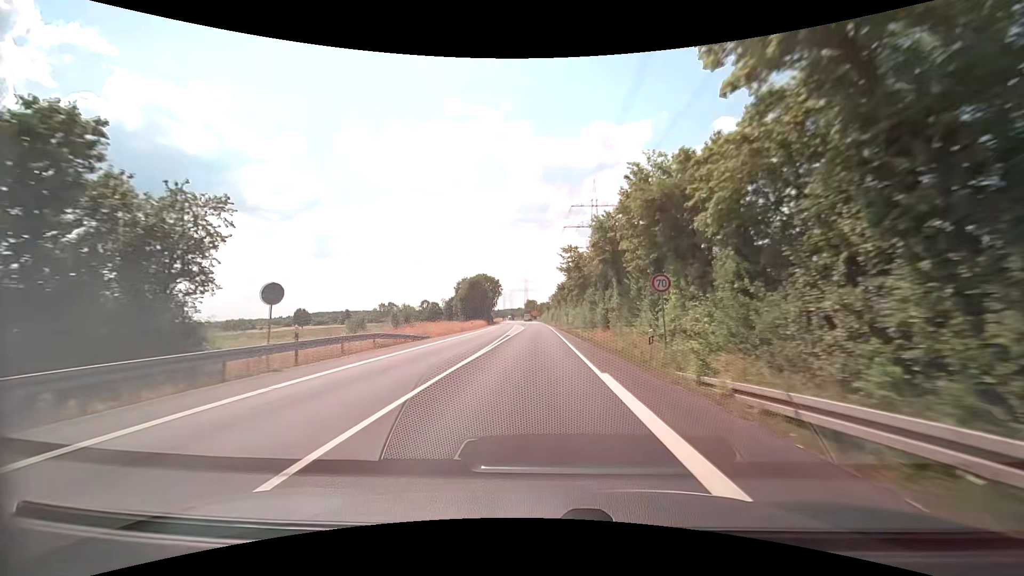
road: secondary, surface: asphalt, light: Day
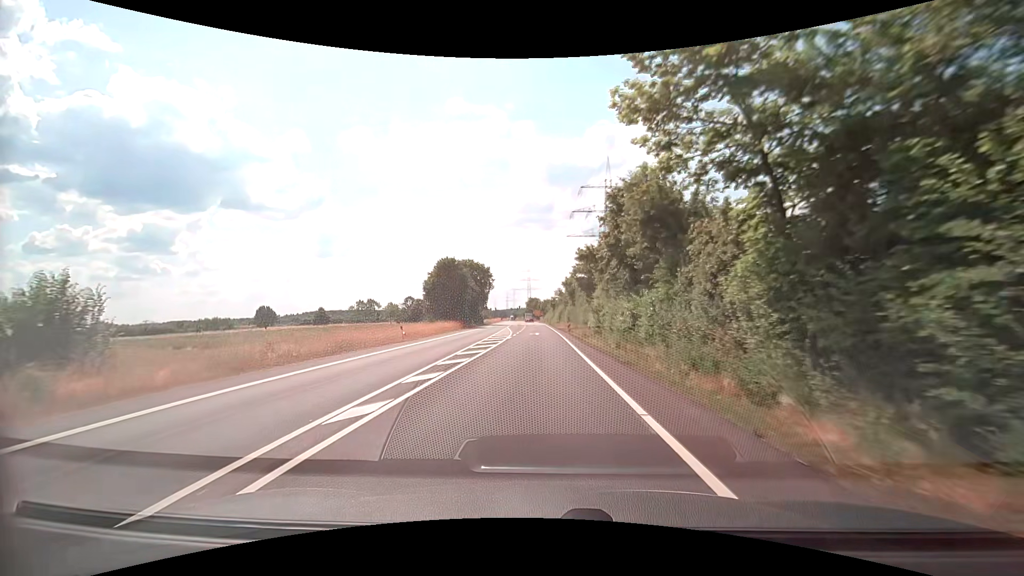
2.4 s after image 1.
(-0.2, +34.9) m; 0°
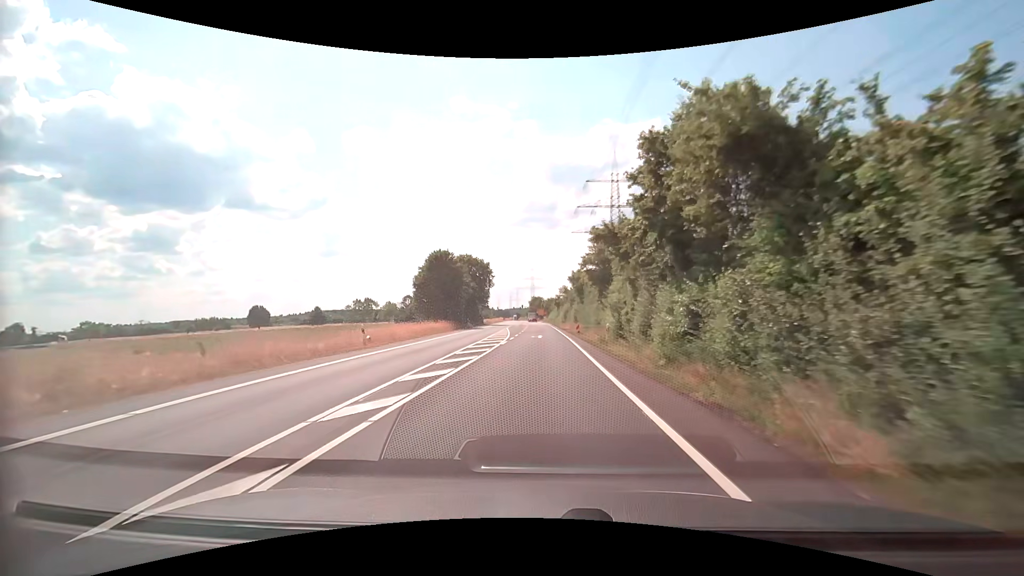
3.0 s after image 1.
(0.0, +7.8) m; -1°
(0, +10) (0, +20) (0, +30) (0, +40) (-1, +50) (-2, +60) (-3, +70) (-4, +80) (-4, +90) (-4, +100) m
